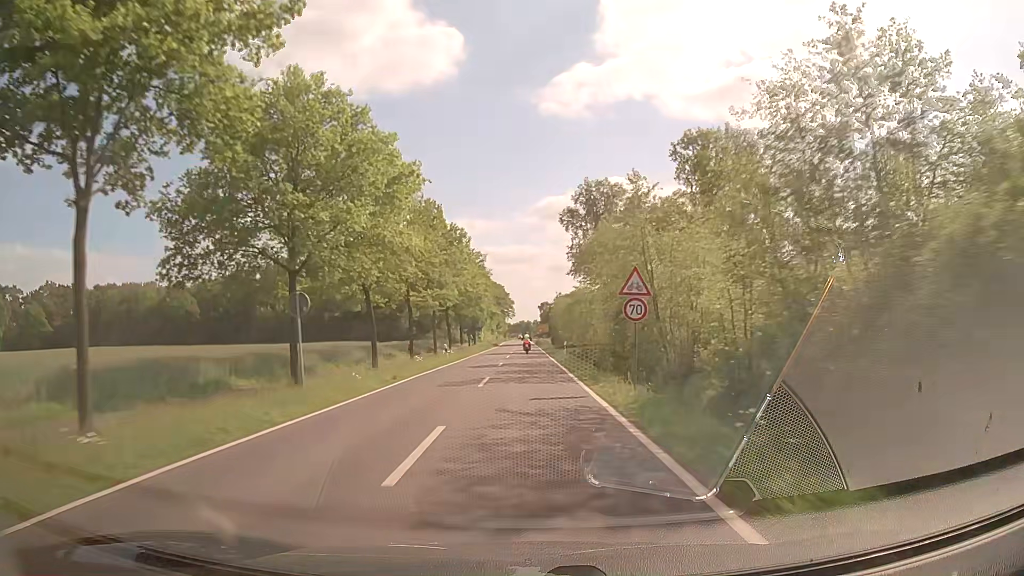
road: secondary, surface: asphalt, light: Day
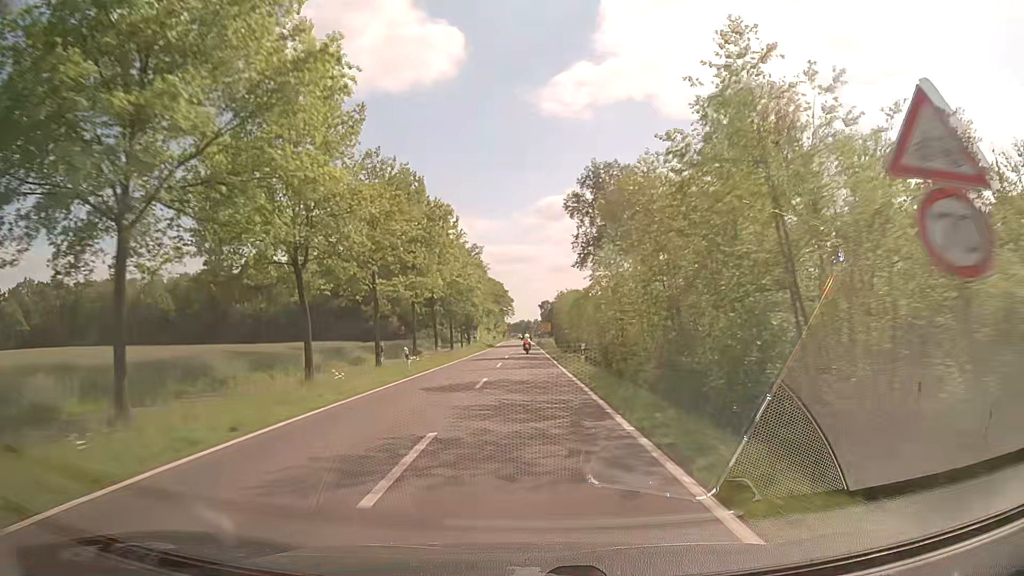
(0.0, +12.8) m; 0°
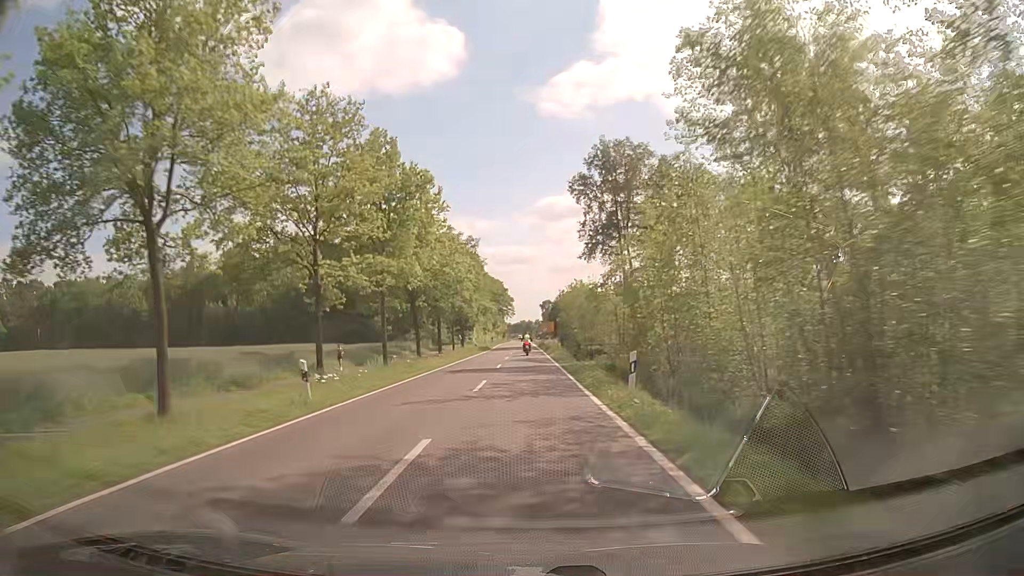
(0.0, +12.5) m; 0°
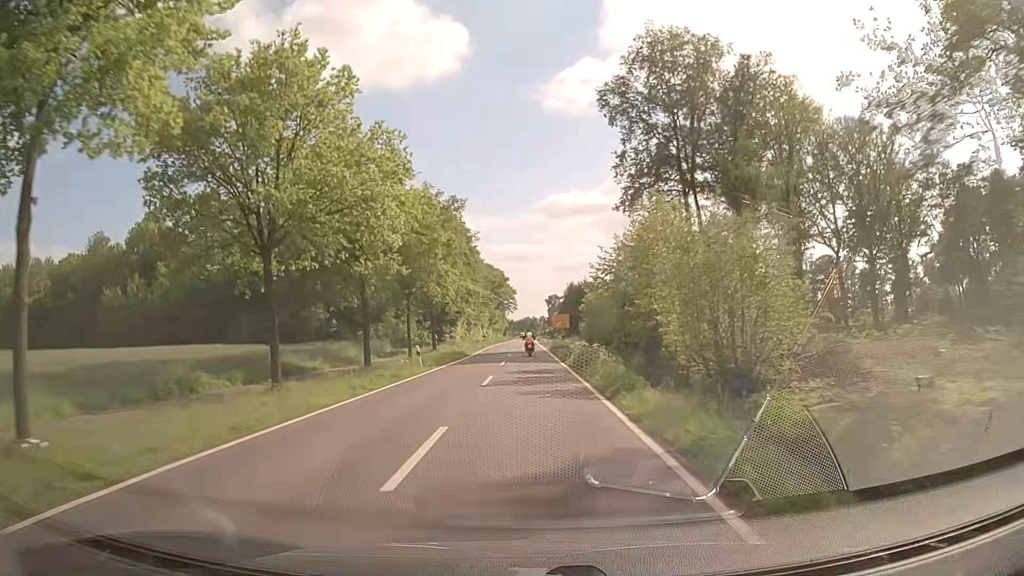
(-0.1, +35.1) m; 0°
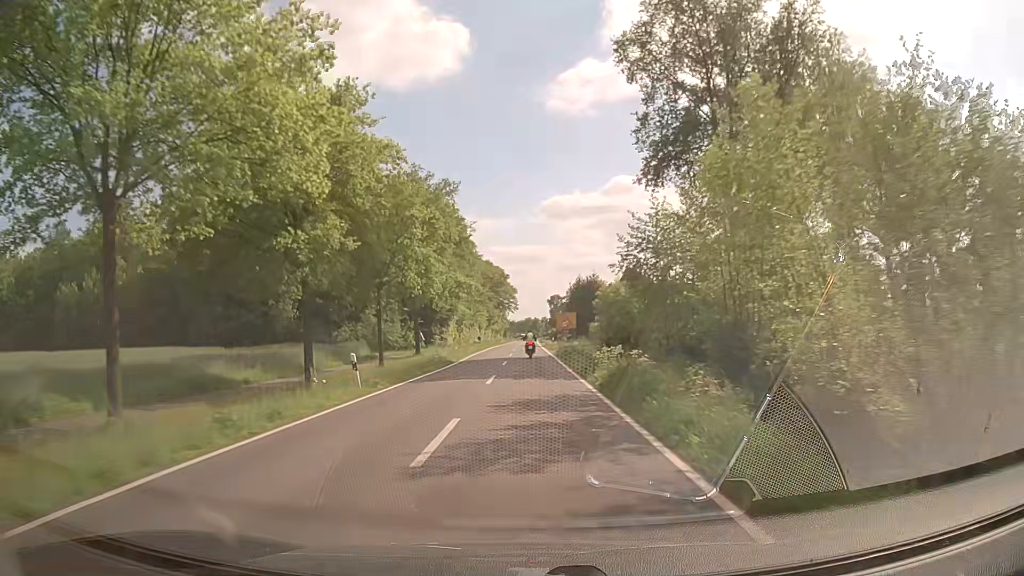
(0.0, +10.9) m; 0°
